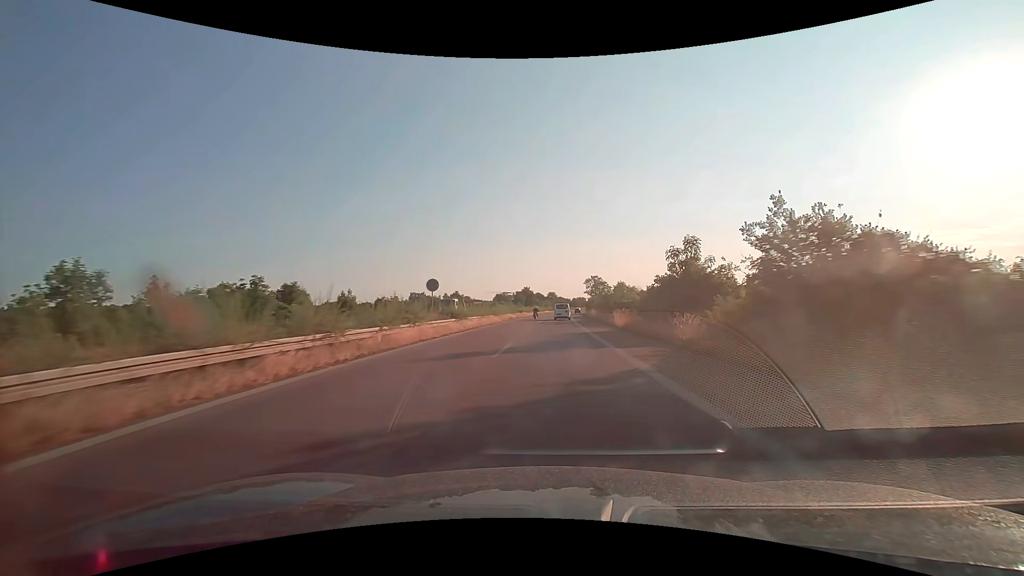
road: trunk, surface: asphalt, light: Day
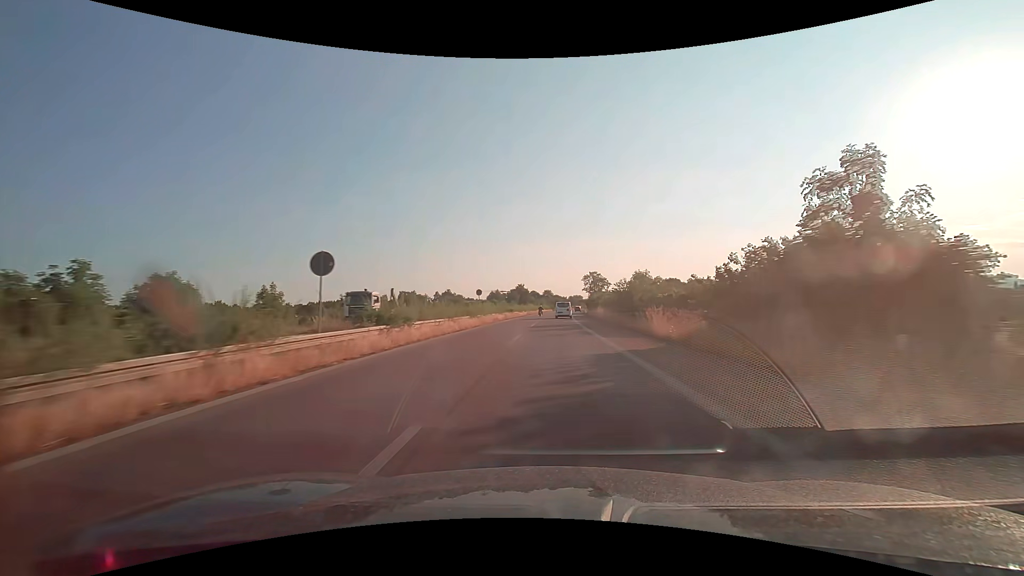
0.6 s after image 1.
(+0.1, +13.9) m; 0°
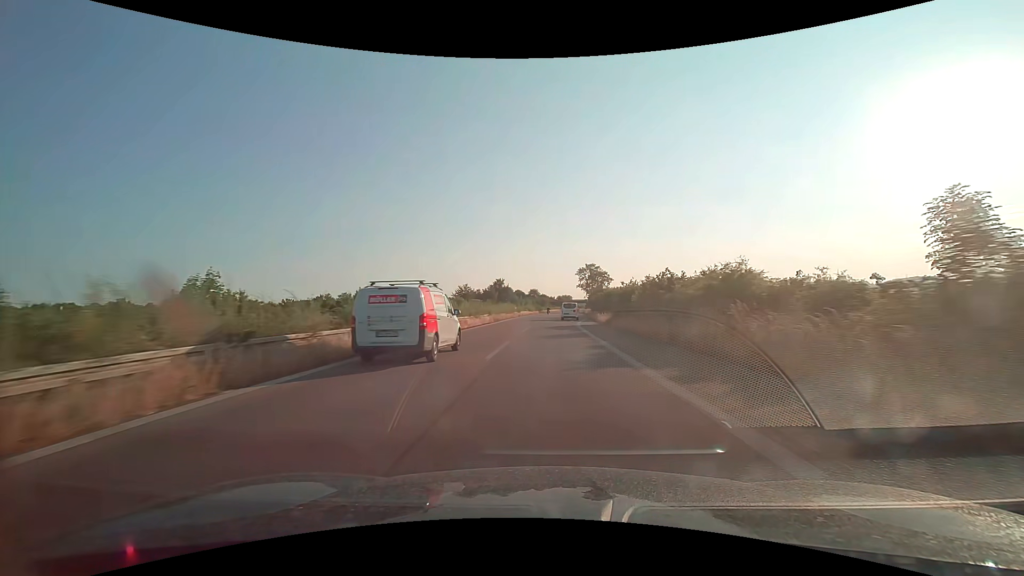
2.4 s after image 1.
(+0.6, +41.4) m; +2°
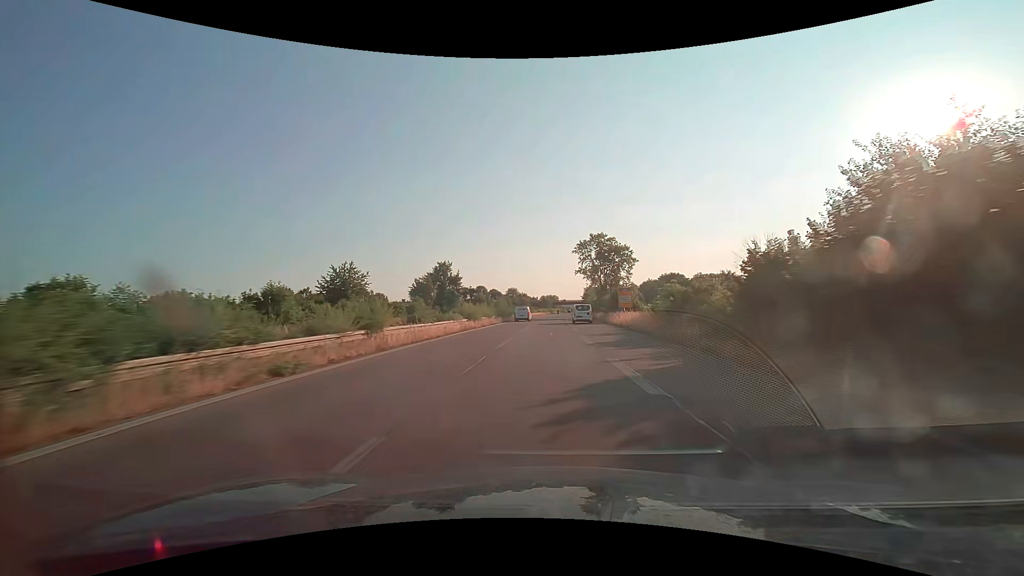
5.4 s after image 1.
(+1.4, +67.8) m; +2°
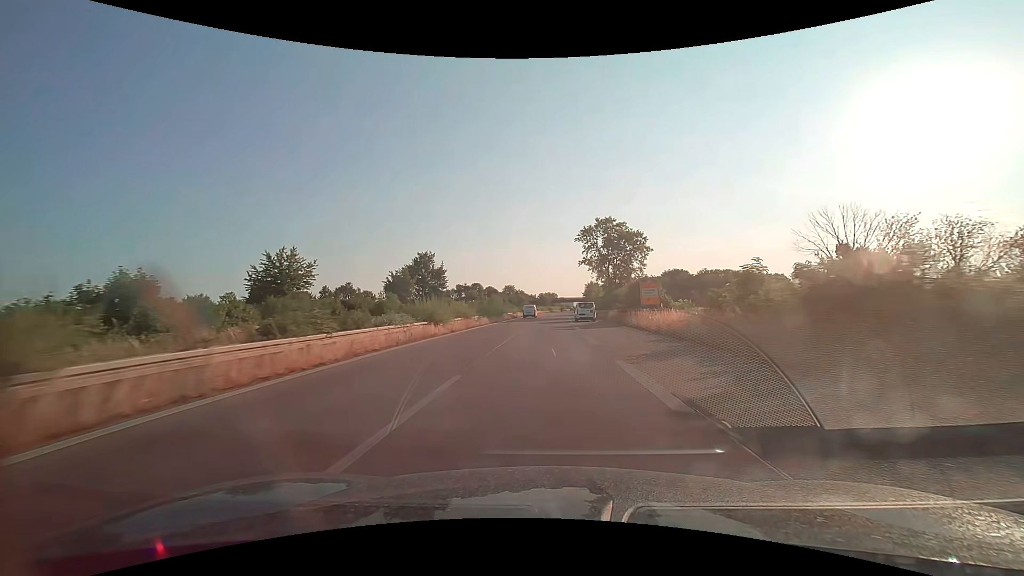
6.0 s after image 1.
(0.0, +13.9) m; 0°
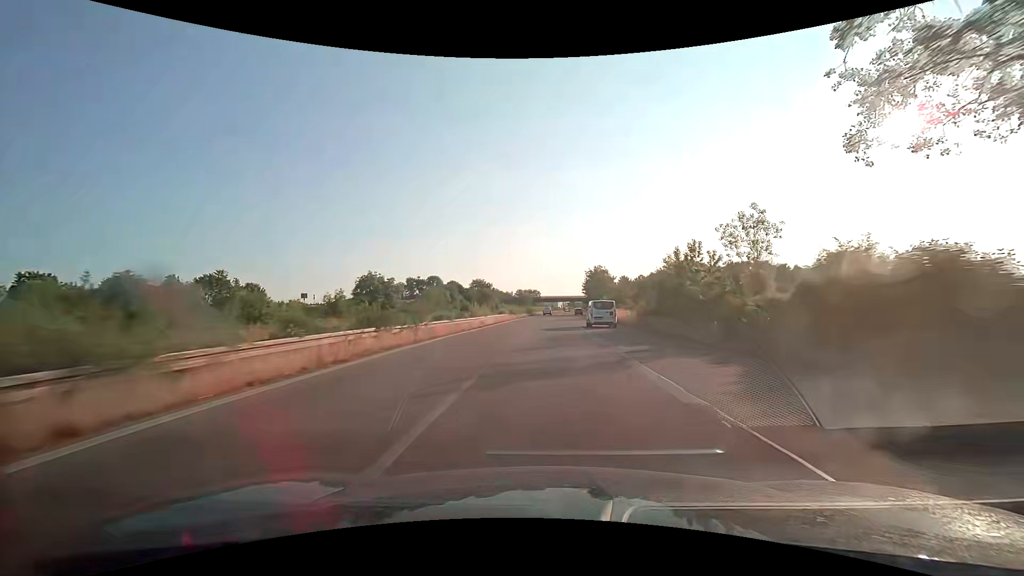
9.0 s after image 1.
(+1.1, +72.4) m; +2°
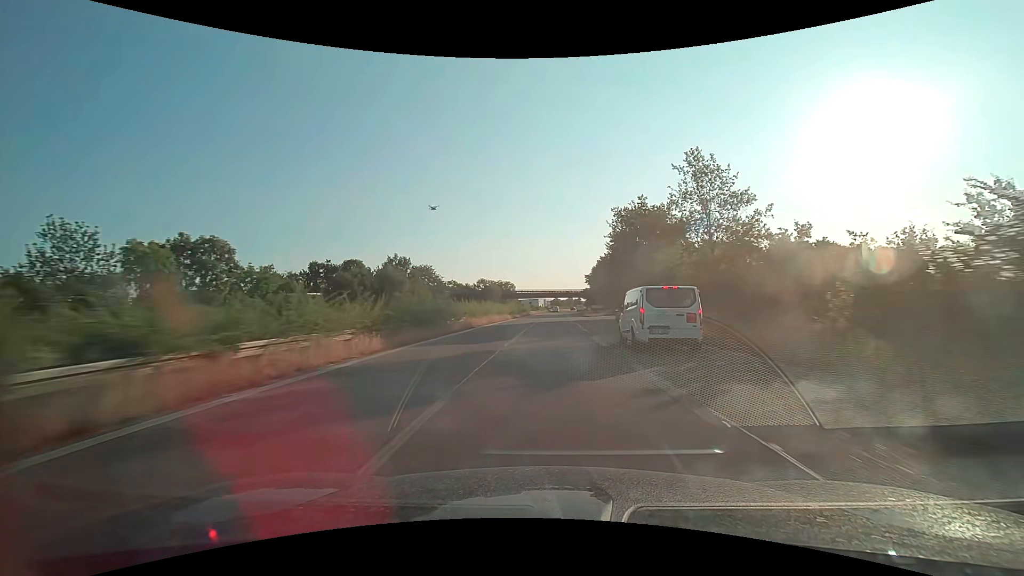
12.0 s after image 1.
(+1.4, +74.8) m; +2°
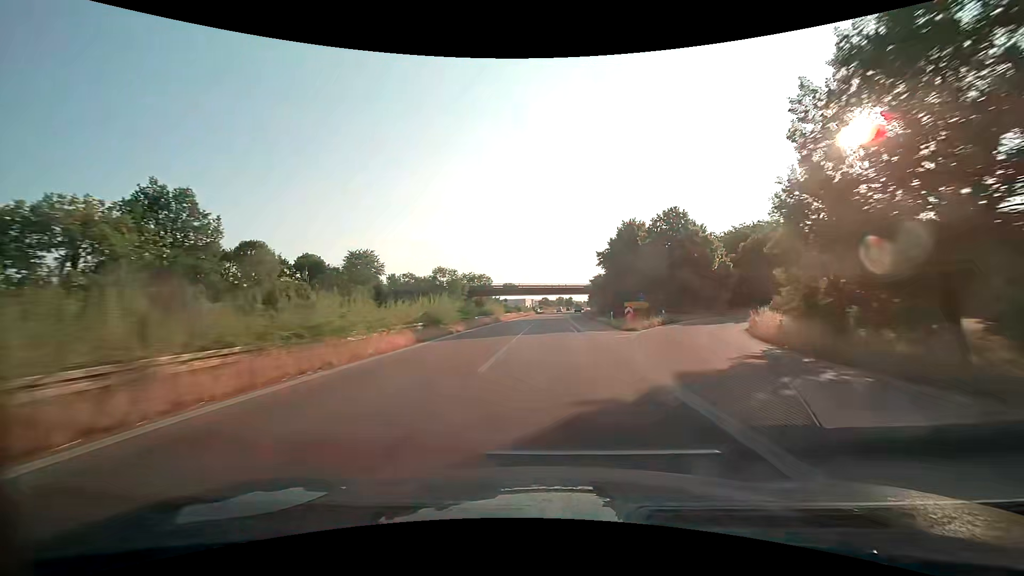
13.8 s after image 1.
(+0.6, +45.4) m; +2°
(0, +10) (0, +20) (0, +30) (0, +40) (+1, +50) (+1, +60) (+1, +70) (+2, +80) (+2, +90) (+2, +100) m
